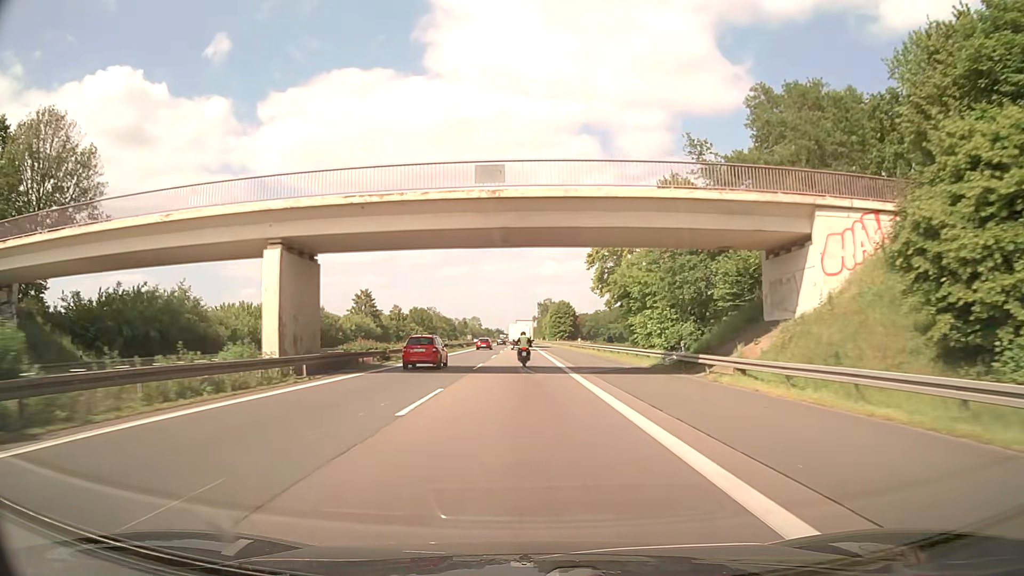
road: motorway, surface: asphalt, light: Day
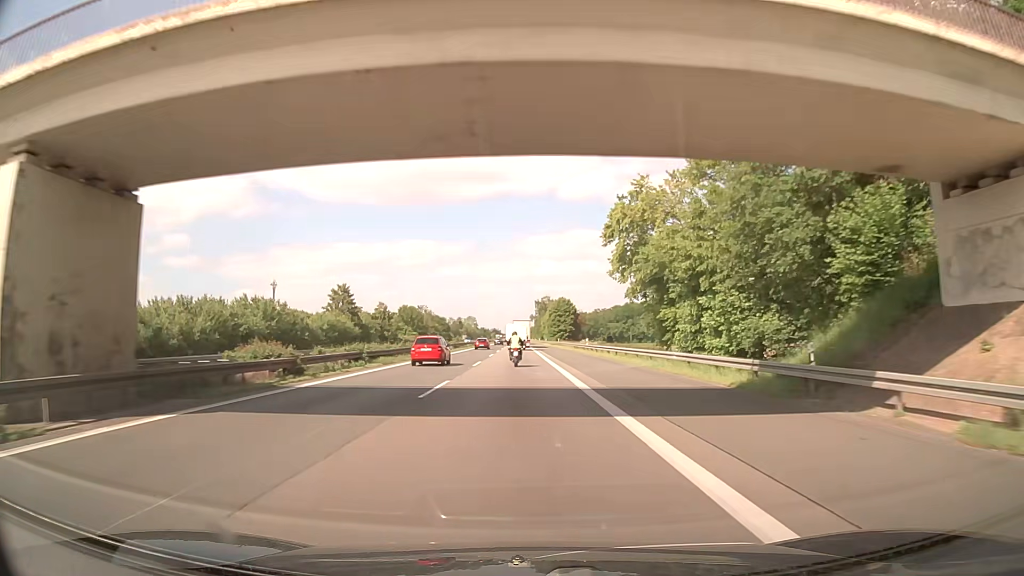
(0.0, +14.2) m; 0°
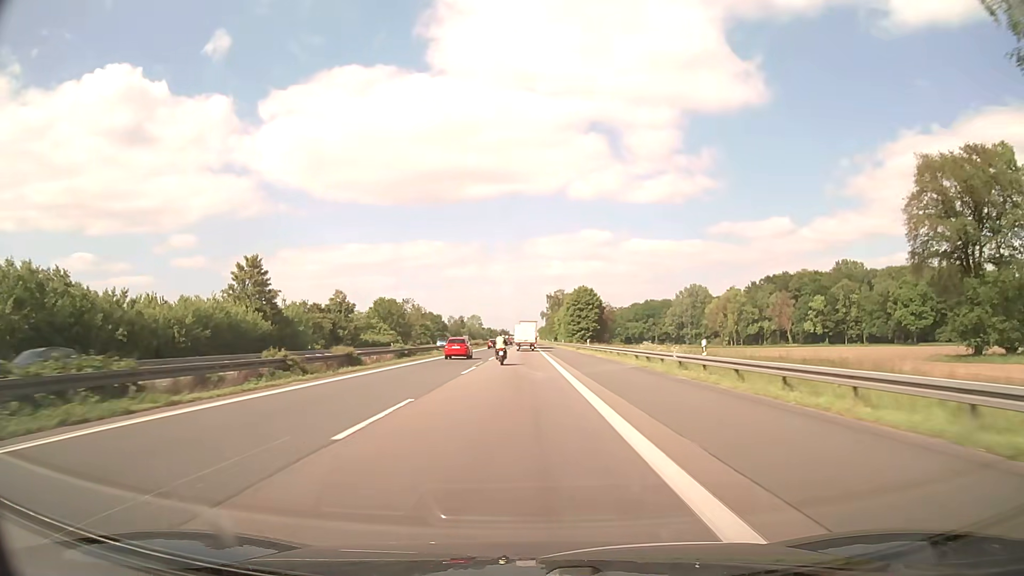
(0.0, +42.9) m; -1°
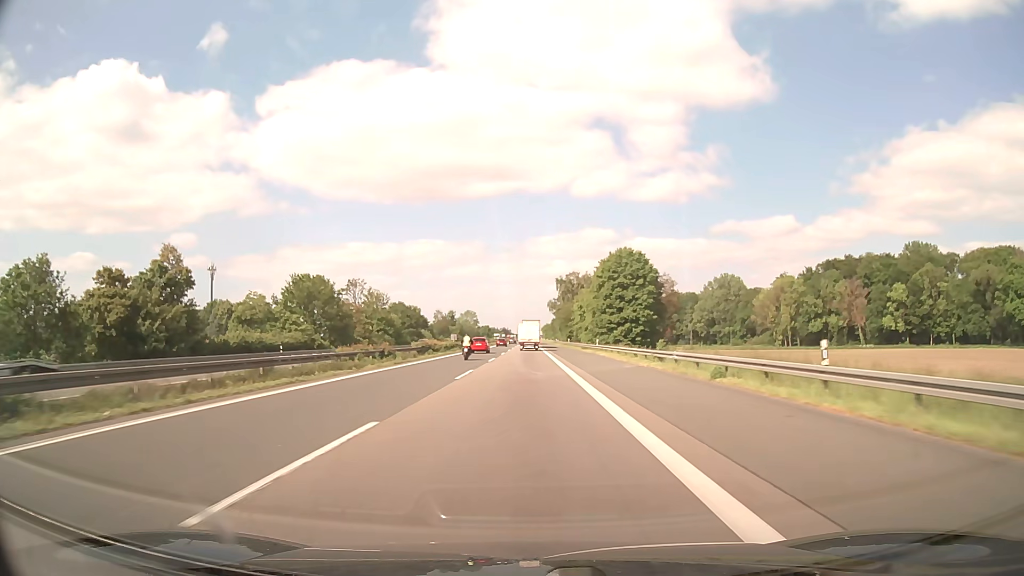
(-0.2, +58.5) m; 0°
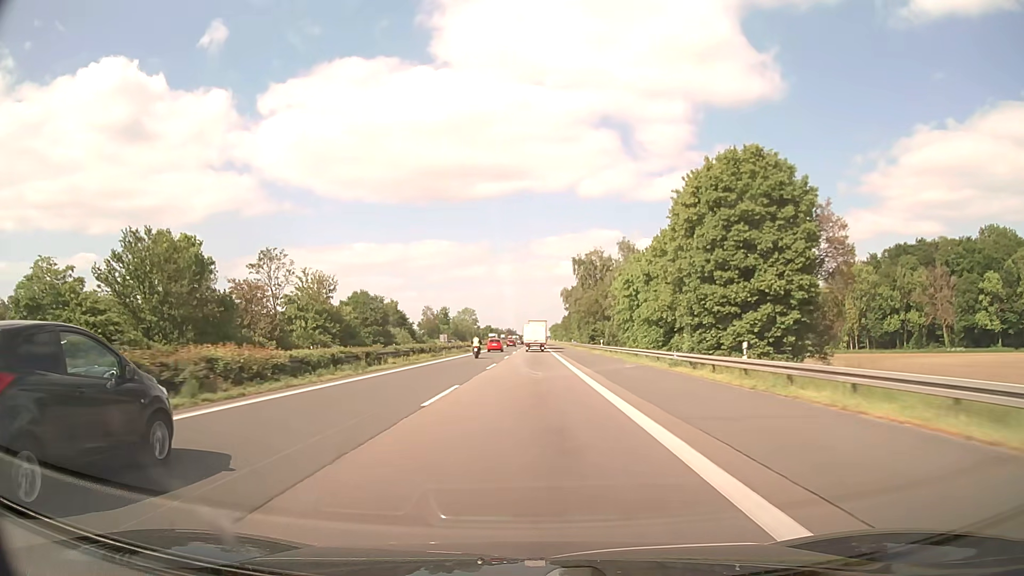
(0.0, +45.1) m; 0°
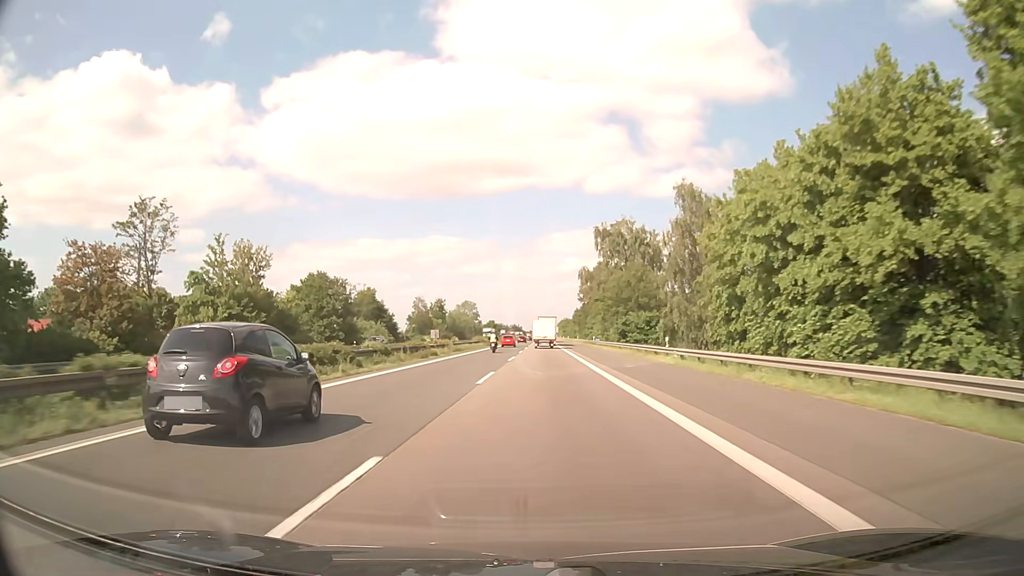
(-0.2, +30.8) m; -1°
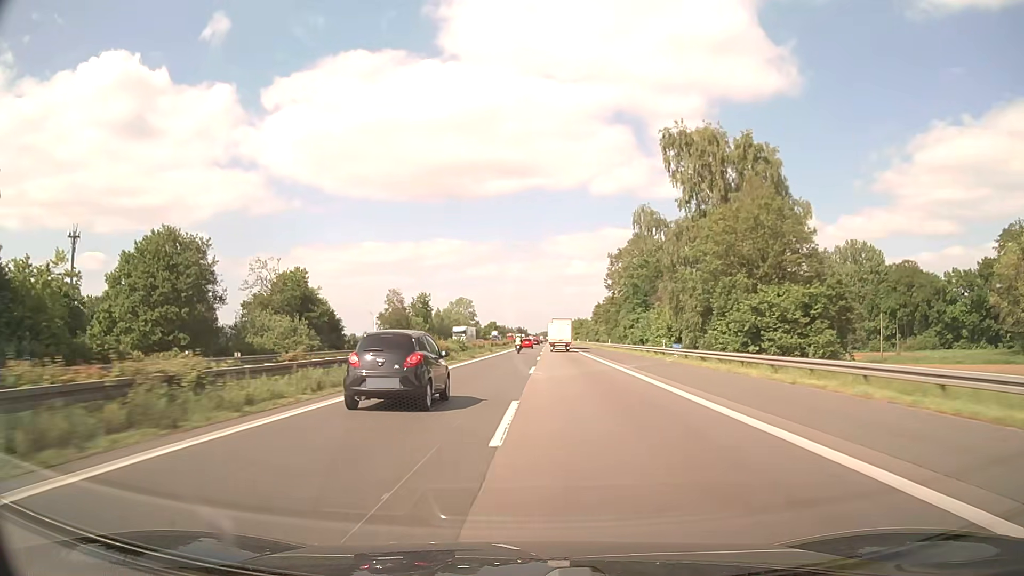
(-0.3, +46.6) m; -1°
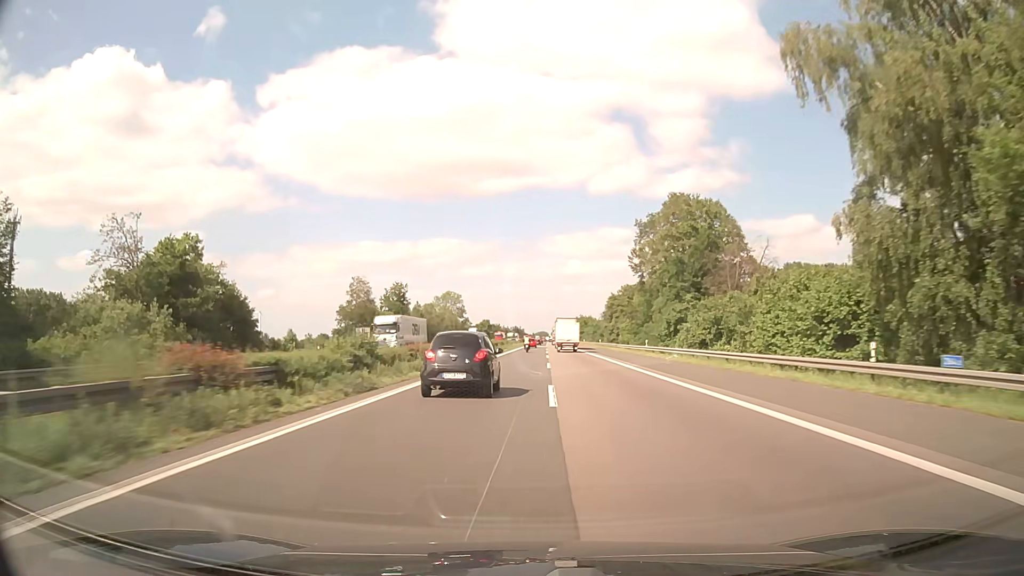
(+0.1, +31.3) m; 0°
(0, +10) (0, +20) (0, +30) (0, +40) (0, +50) (+1, +60) (+1, +70) (+1, +80) (+1, +90) (+2, +100) m
